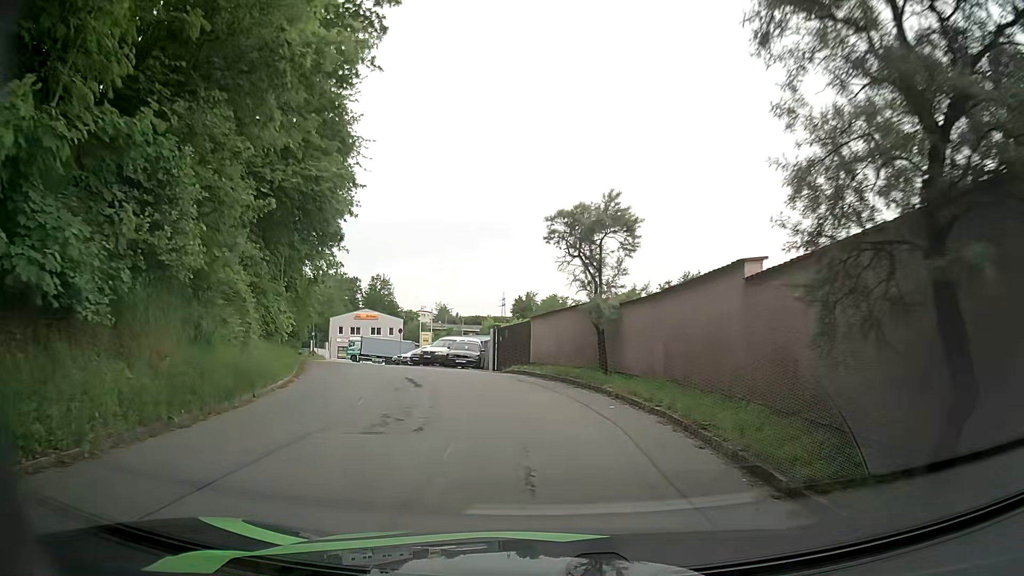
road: residential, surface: asphalt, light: Day
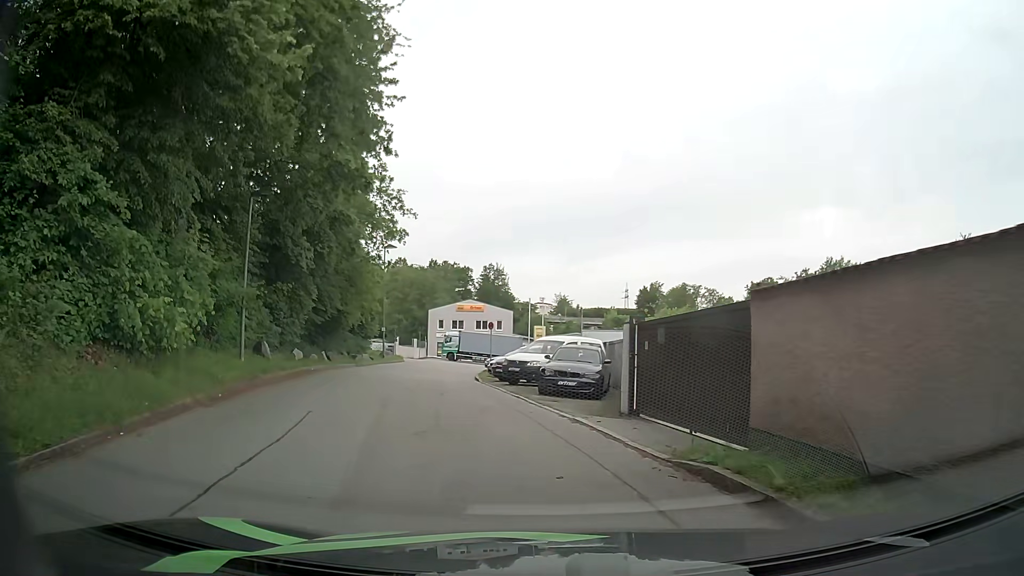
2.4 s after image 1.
(-1.3, +14.6) m; -11°
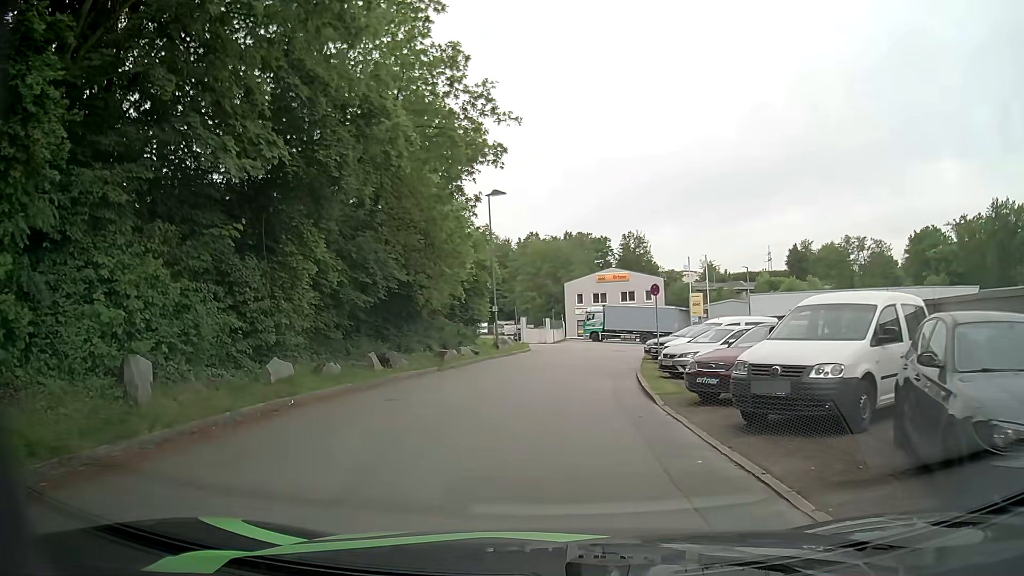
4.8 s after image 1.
(-1.6, +14.3) m; -10°
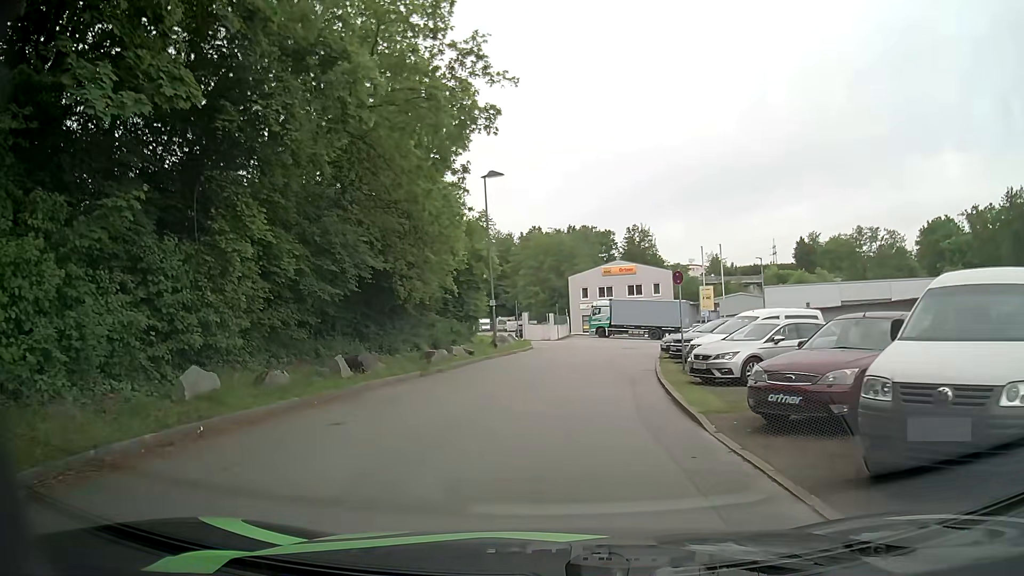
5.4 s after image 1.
(-0.1, +3.6) m; -3°
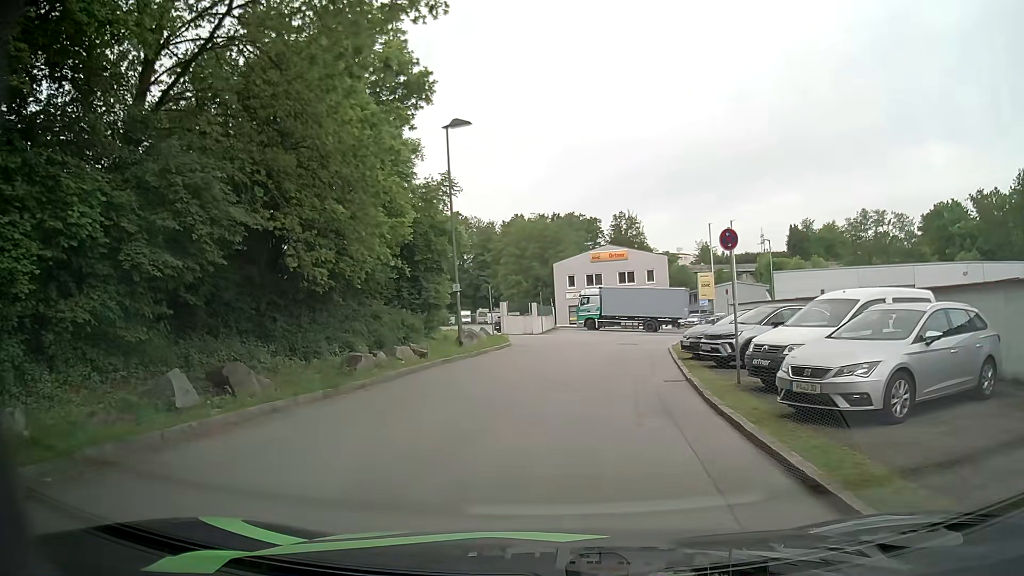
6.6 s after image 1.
(+0.1, +7.2) m; +1°
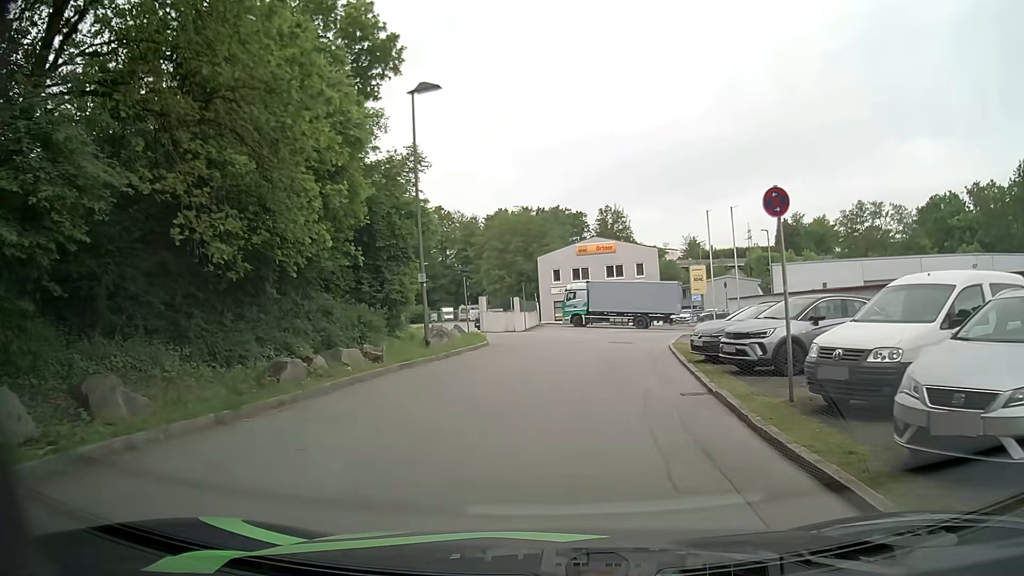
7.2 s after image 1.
(+0.1, +3.6) m; 0°
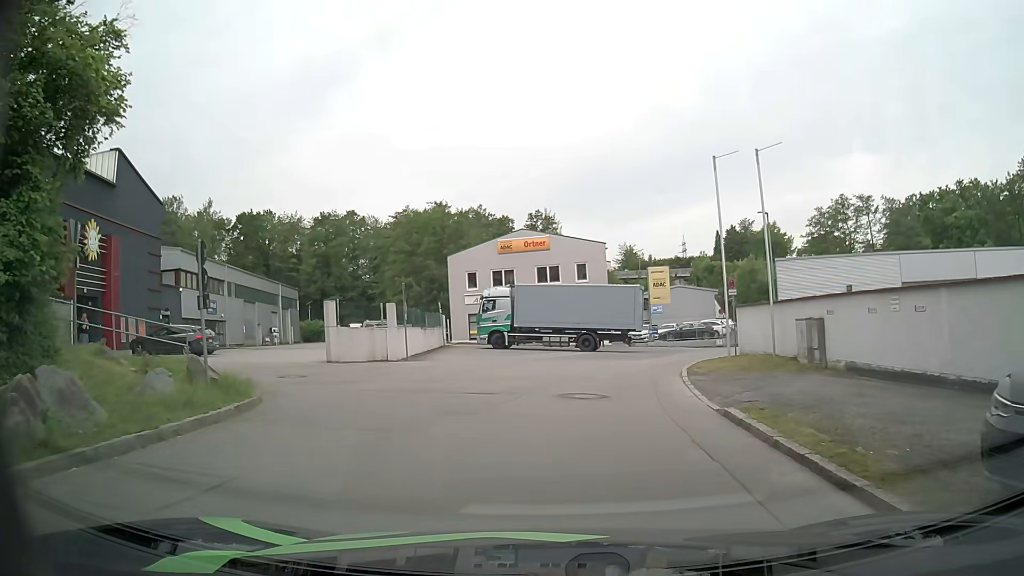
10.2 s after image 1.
(+1.3, +16.2) m; +8°
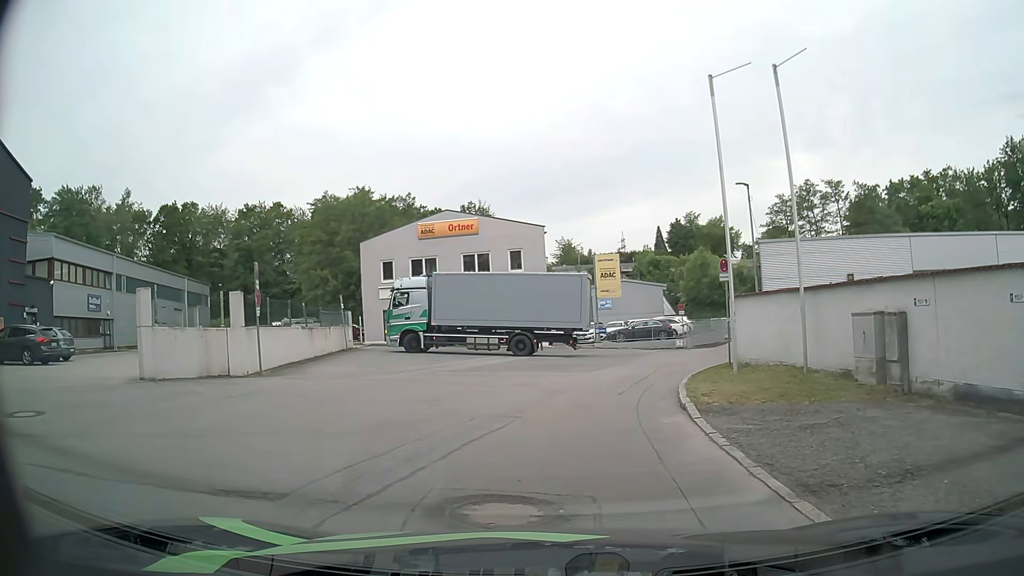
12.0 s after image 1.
(+0.3, +7.8) m; +5°
